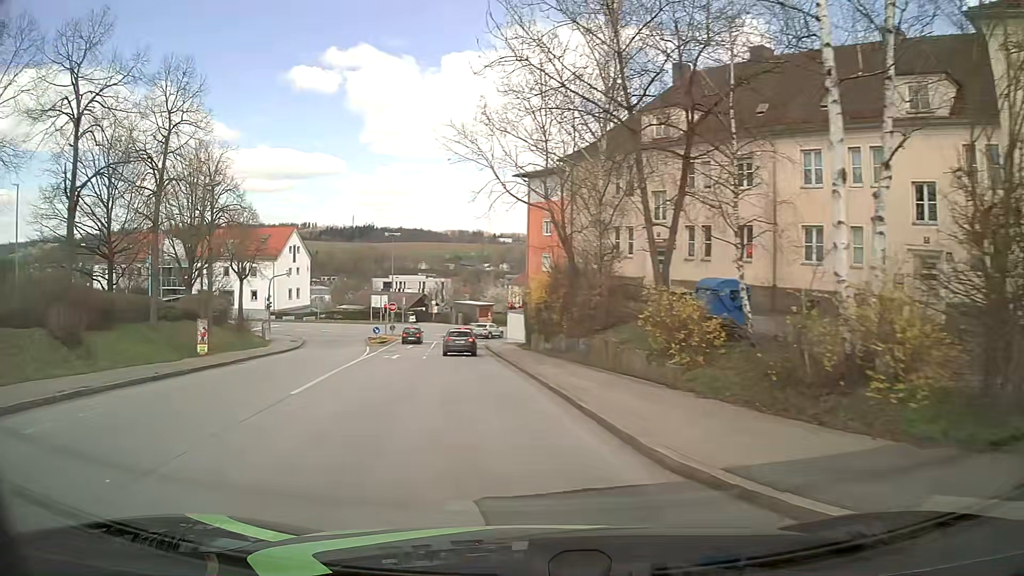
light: Day
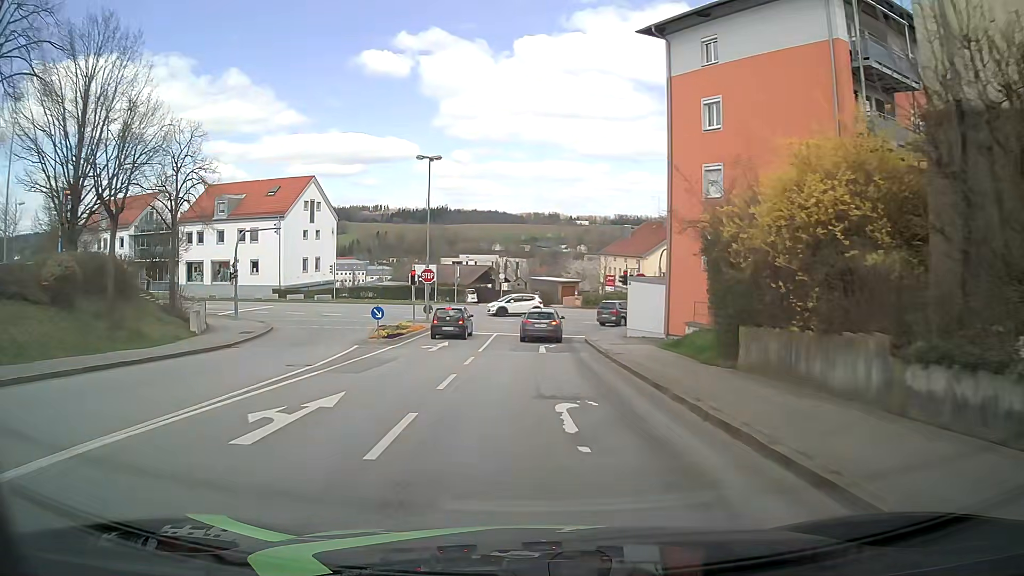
(-3.2, +26.7) m; -7°
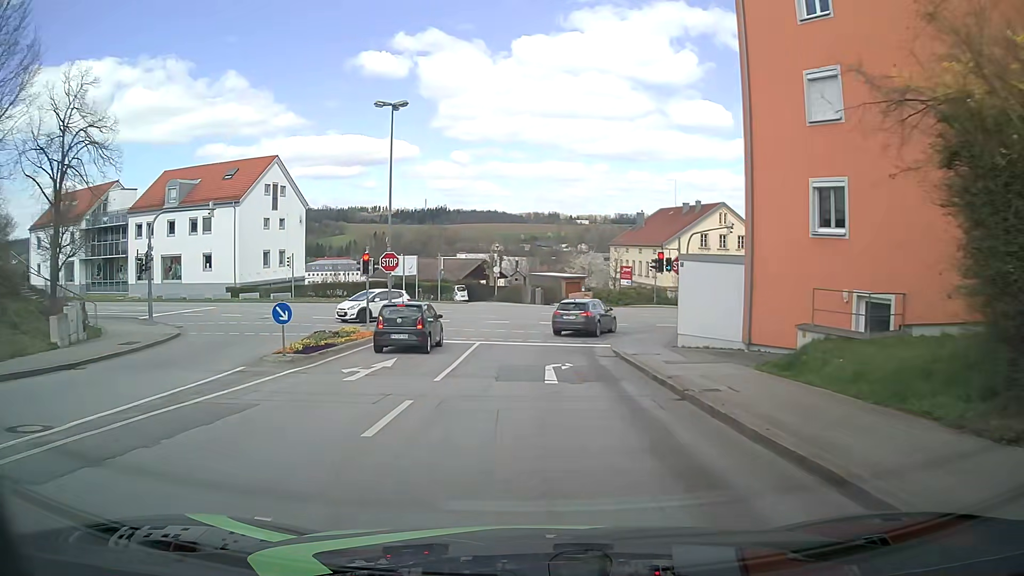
(0.0, +10.9) m; +1°
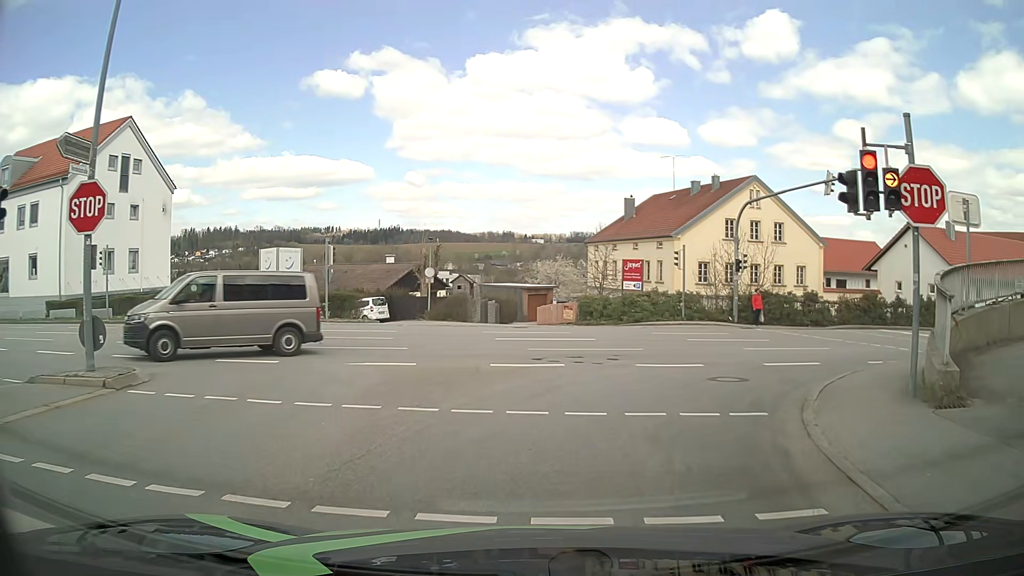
(-0.1, +19.6) m; +4°
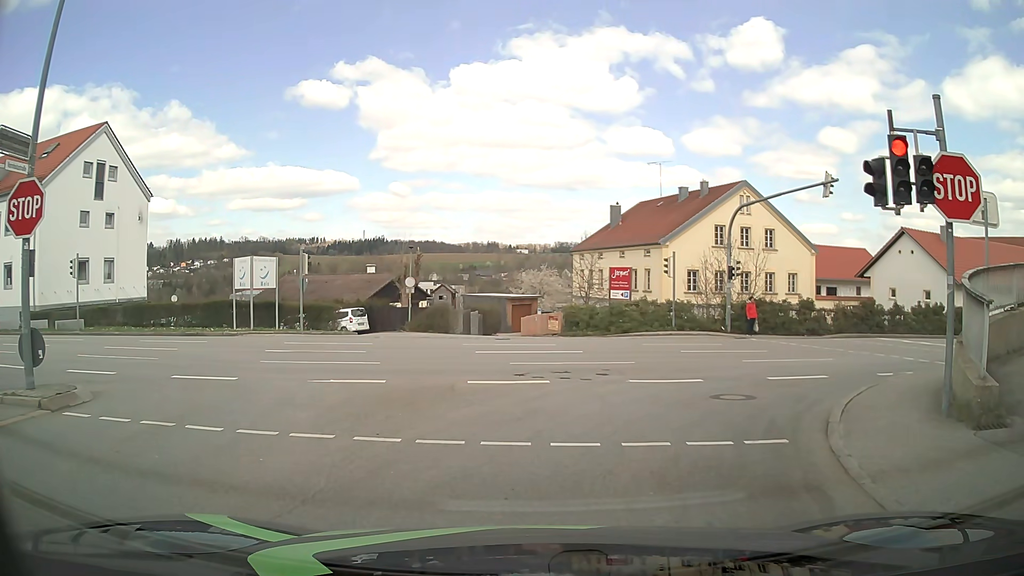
(0.0, +1.1) m; -1°
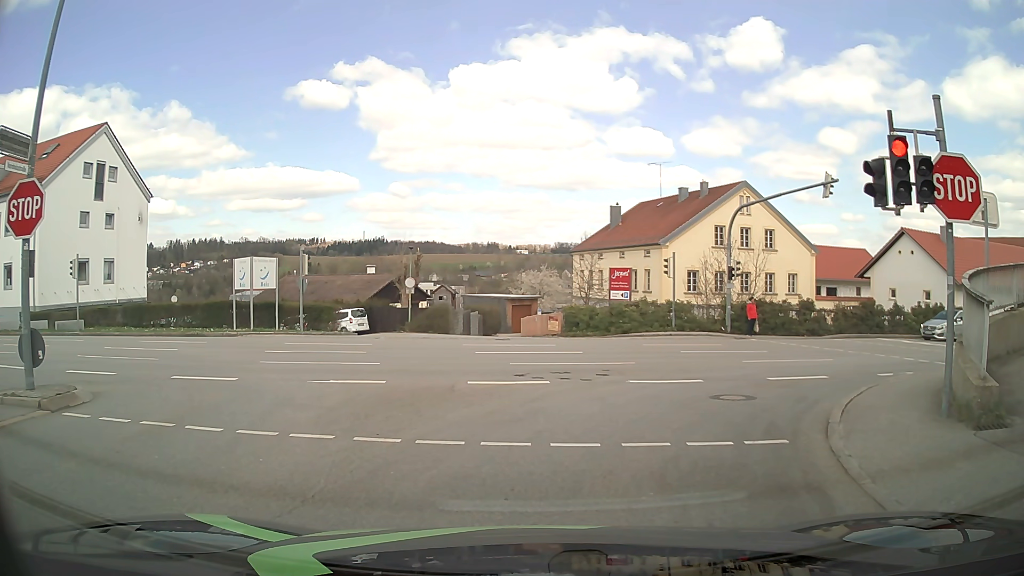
(0.0, +0.1) m; 0°
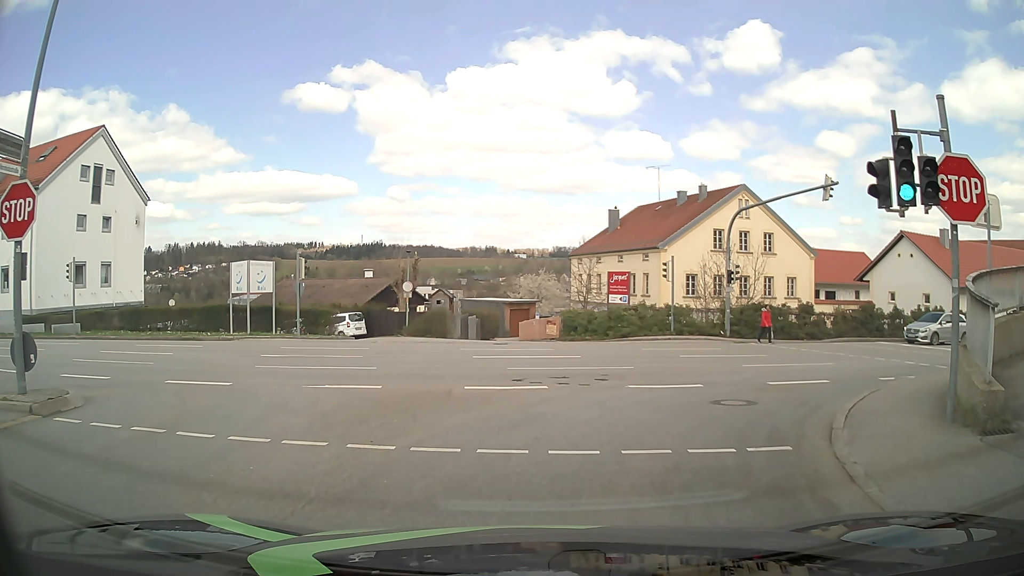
(0.0, +0.2) m; 0°
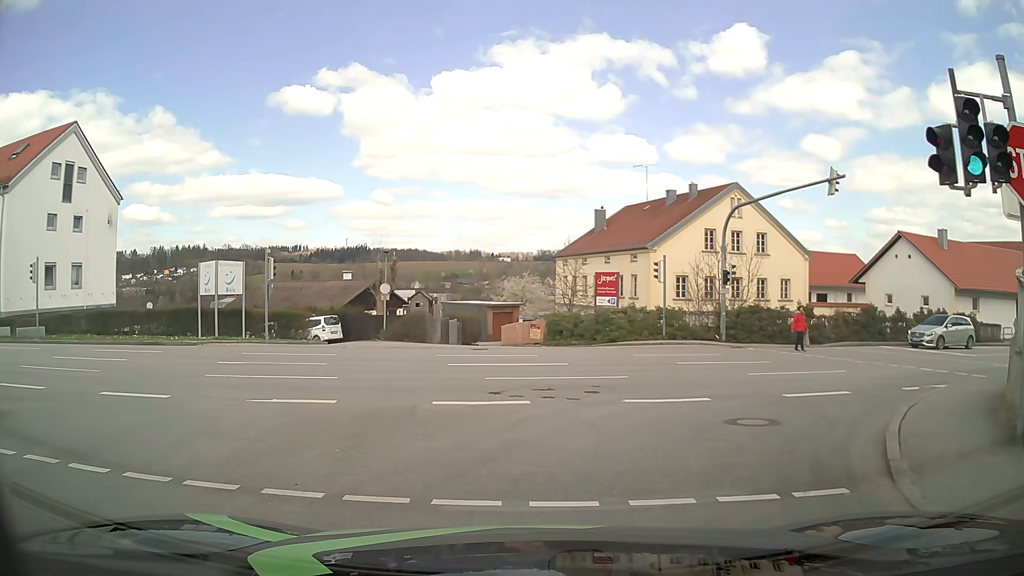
(0.0, +2.0) m; +2°
